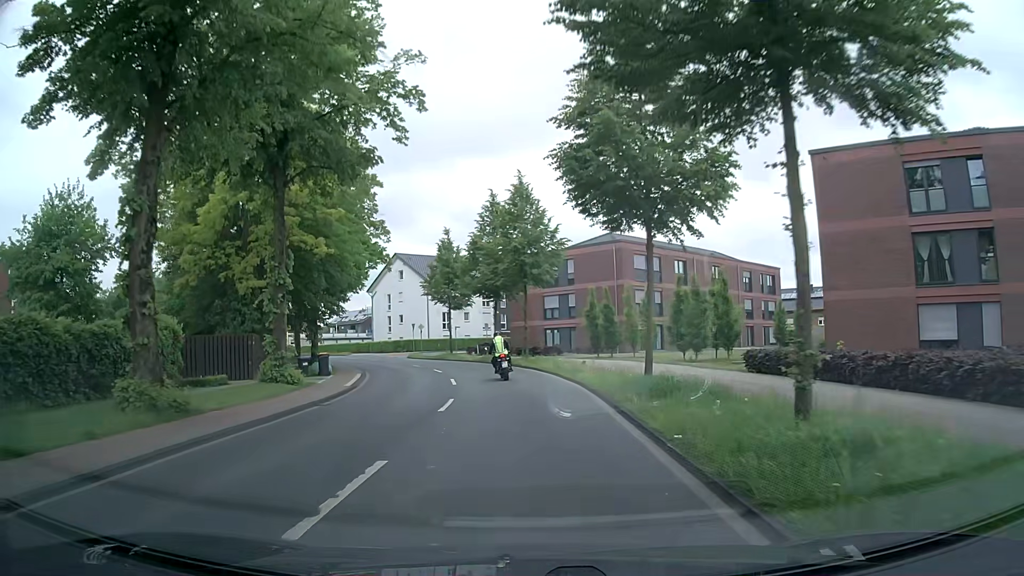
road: secondary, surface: asphalt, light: Day
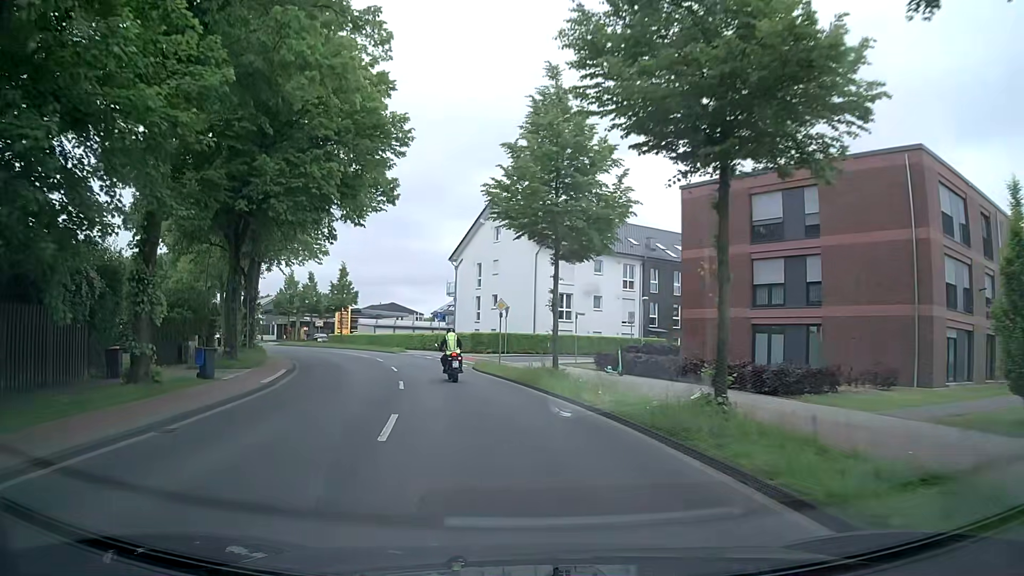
(-2.7, +31.7) m; -11°
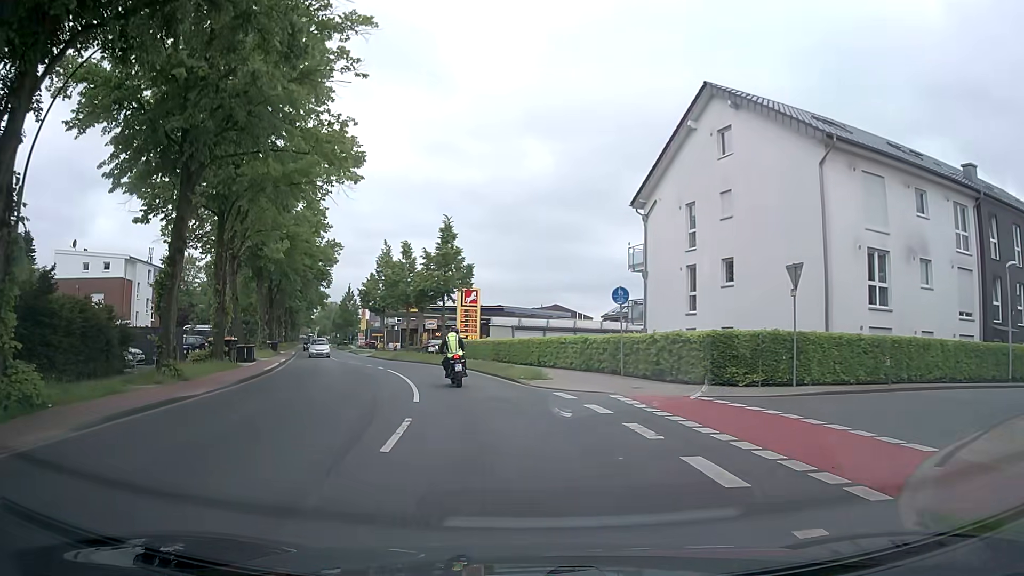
(-3.6, +28.4) m; -14°
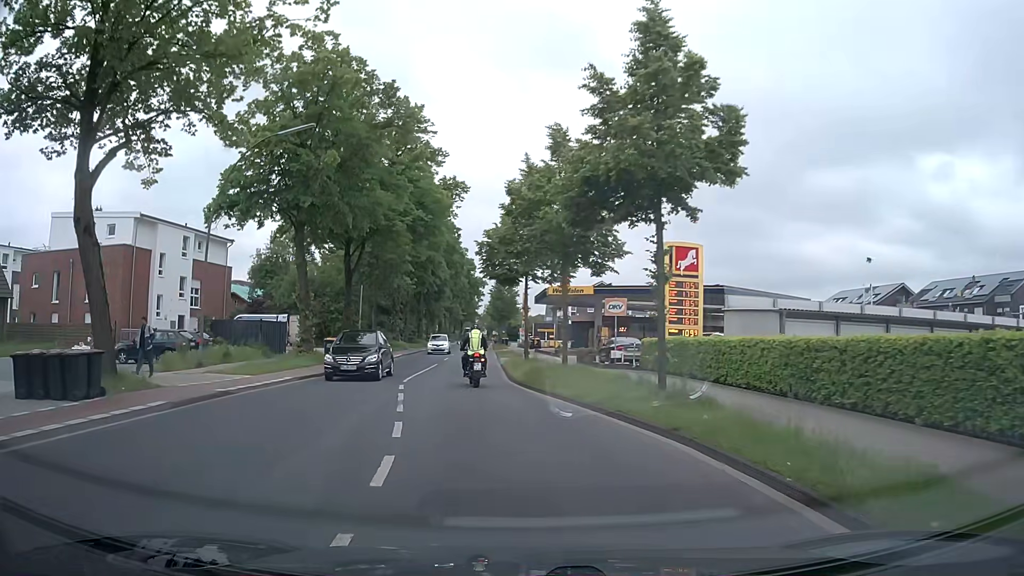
(-3.5, +25.9) m; -15°
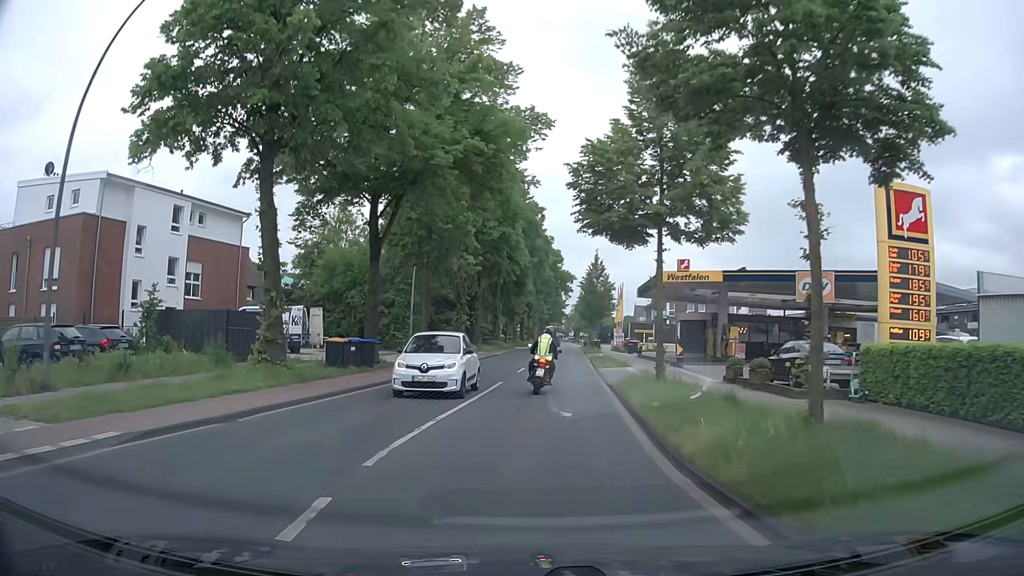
(-1.0, +13.5) m; -8°
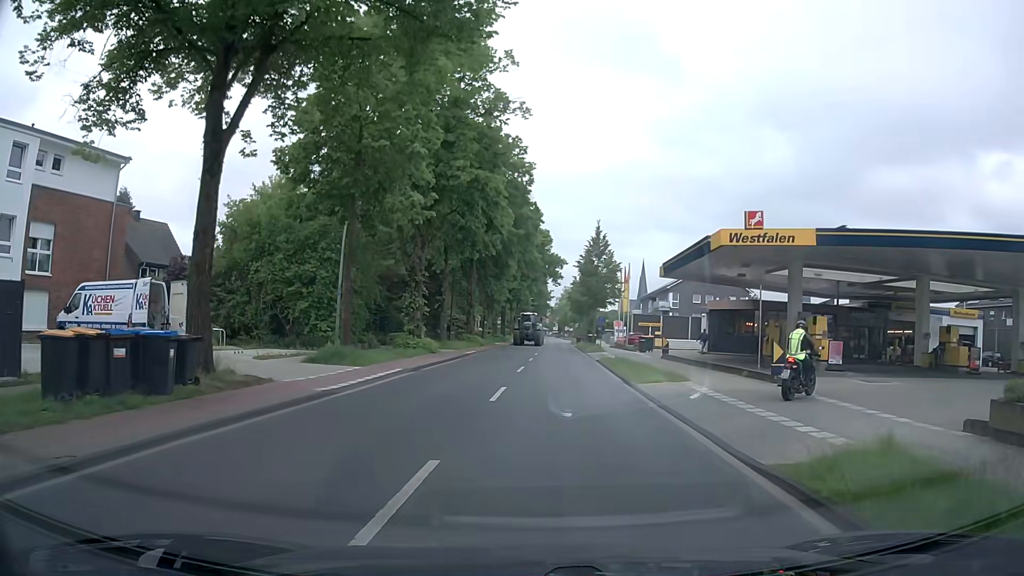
(-0.1, +14.3) m; +2°
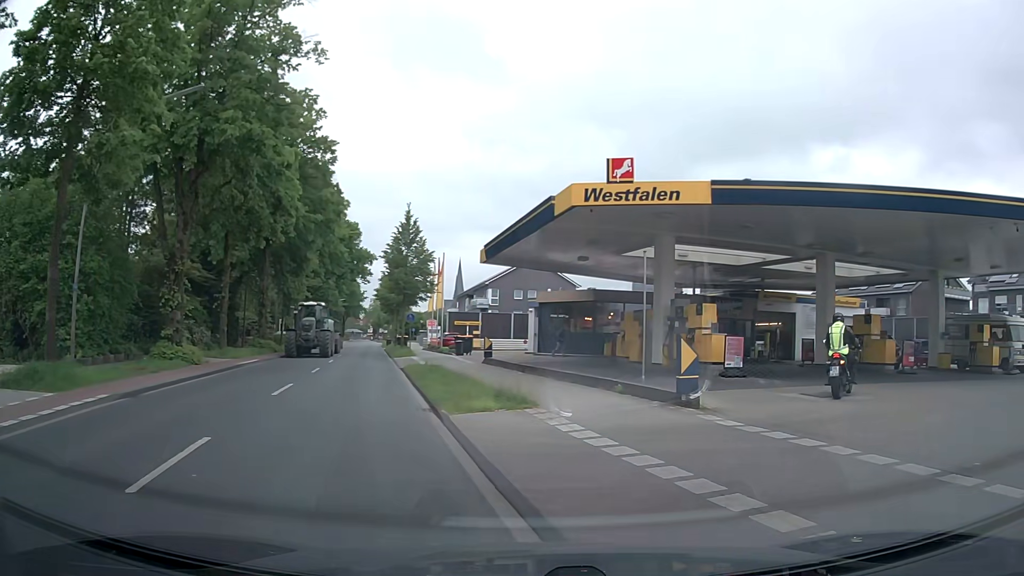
(+0.6, +7.4) m; +15°
